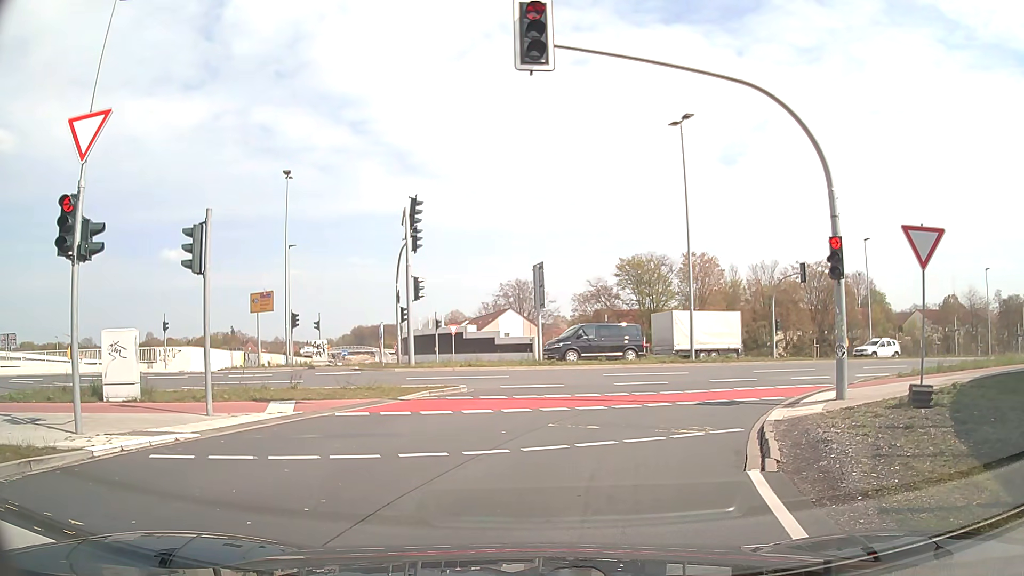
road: trunk_link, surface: asphalt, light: Day
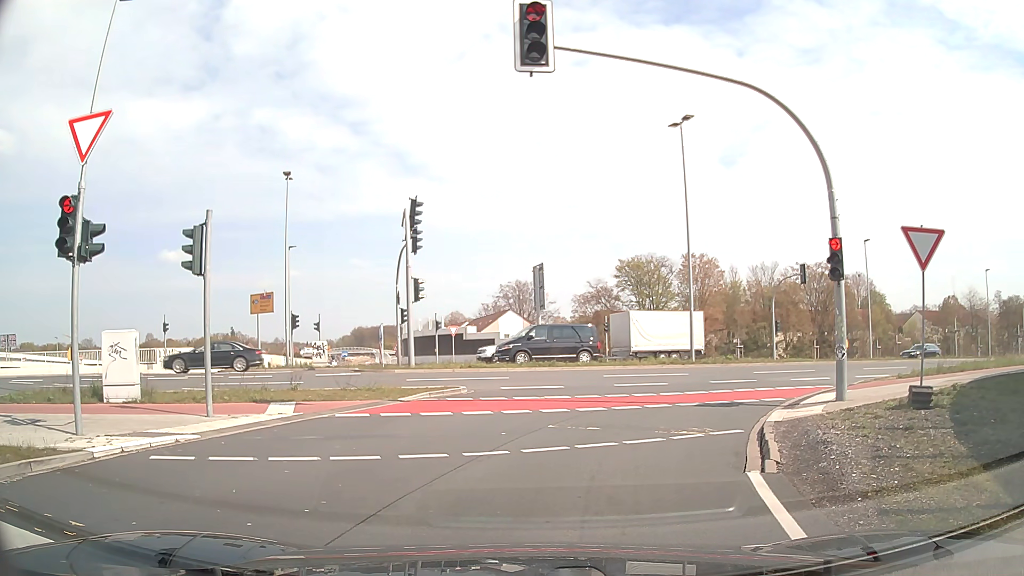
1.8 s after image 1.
(0.0, +0.1) m; 0°
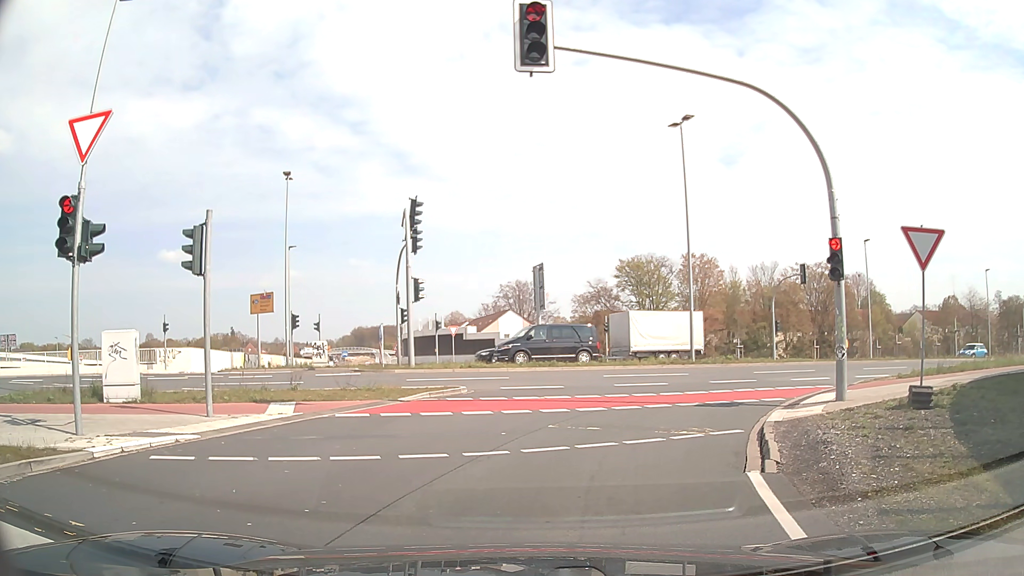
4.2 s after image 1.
(0.0, 0.0) m; 0°
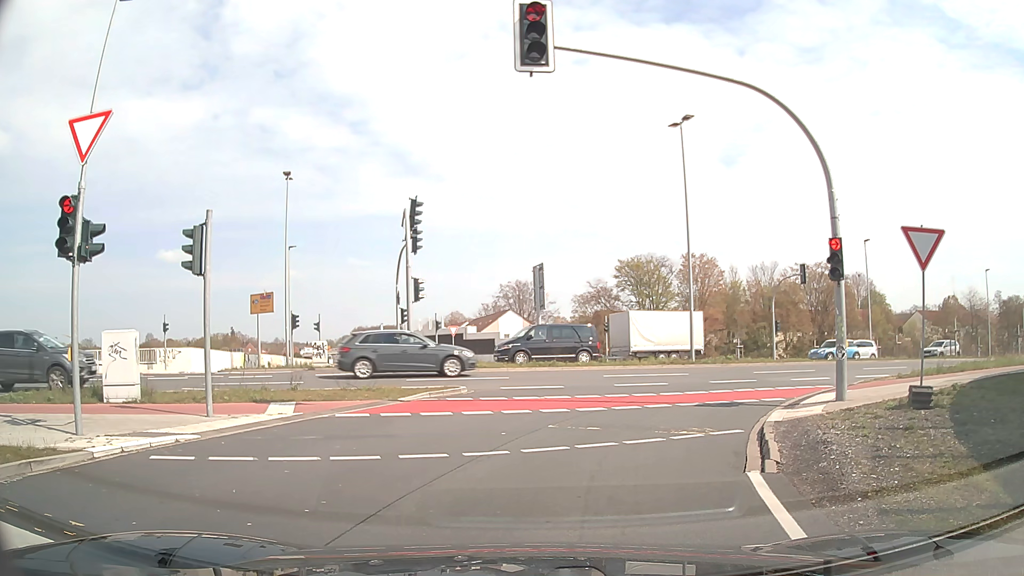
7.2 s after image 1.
(0.0, 0.0) m; 0°
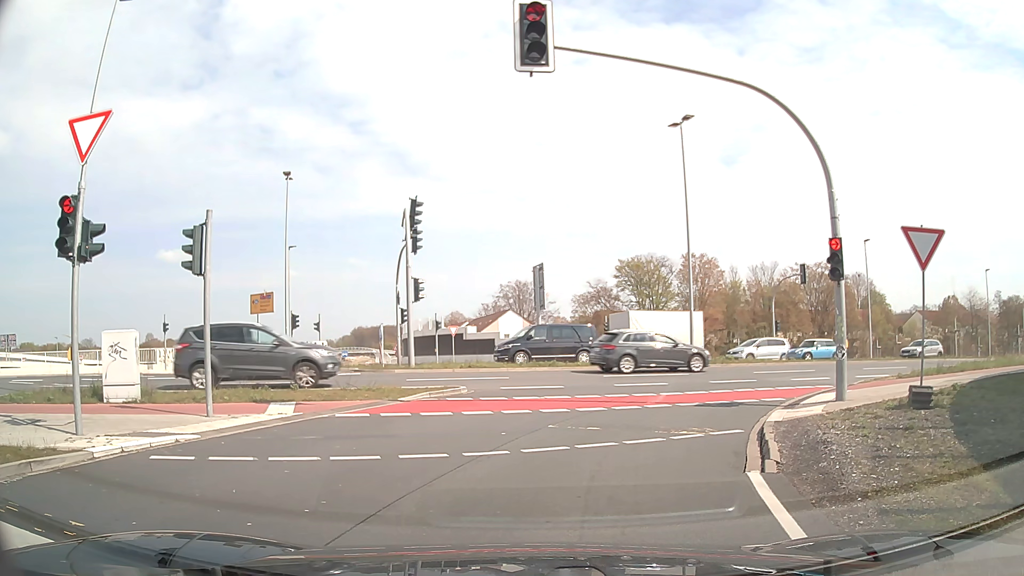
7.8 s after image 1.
(0.0, 0.0) m; 0°
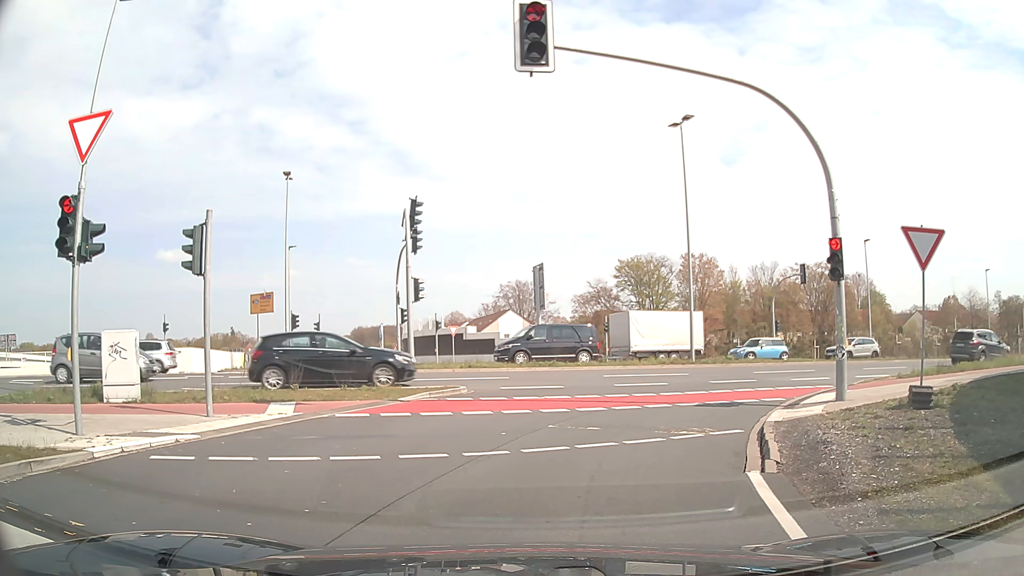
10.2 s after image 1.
(0.0, 0.0) m; 0°
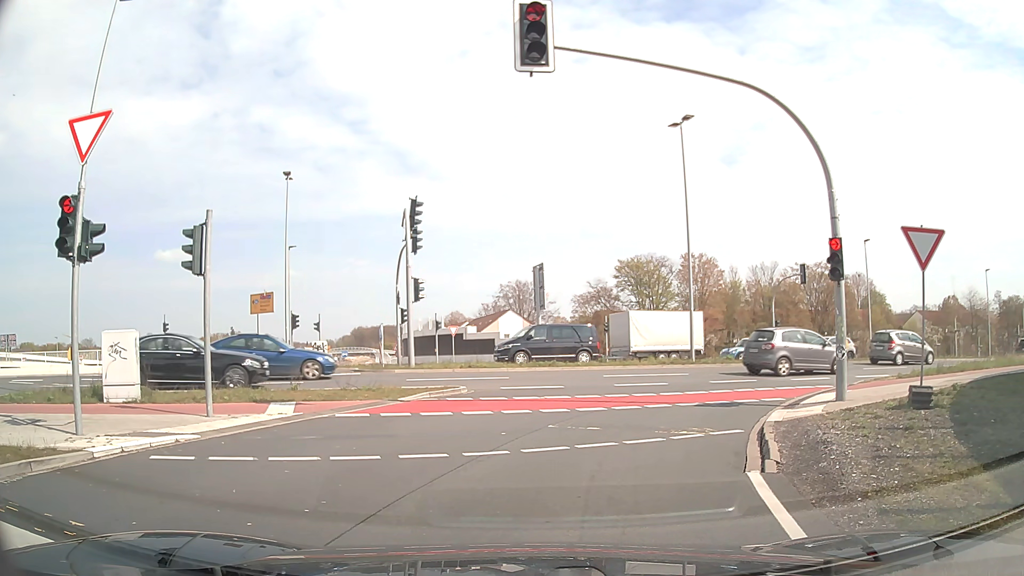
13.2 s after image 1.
(0.0, 0.0) m; 0°
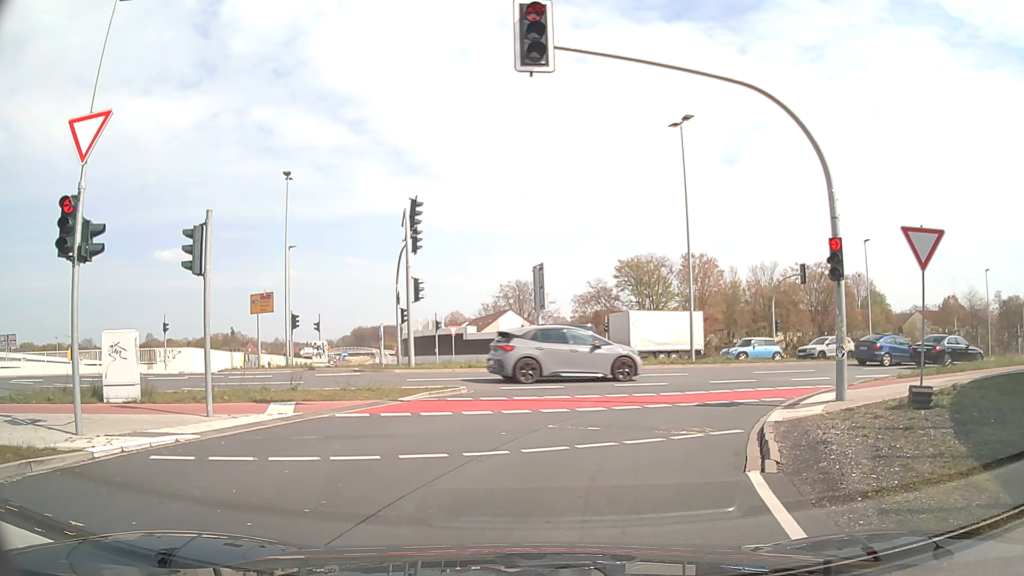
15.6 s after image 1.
(0.0, 0.0) m; 0°
(+1, +10) (+5, +19) (+13, +25) (+22, +29) (+32, +32) (+41, +36) (+51, +39) (+60, +43) (+69, +47) (+78, +51) m
